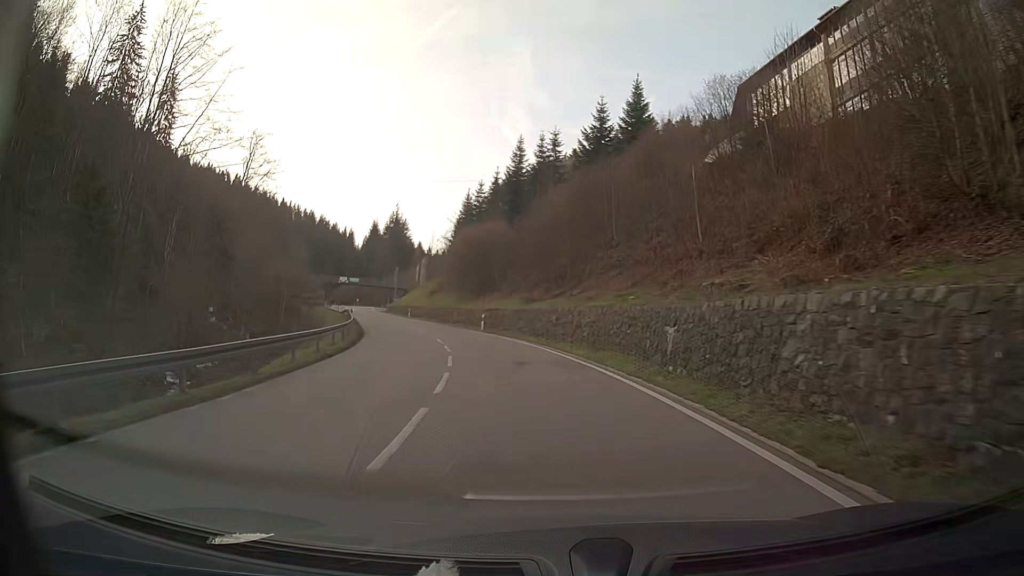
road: secondary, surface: asphalt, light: Day
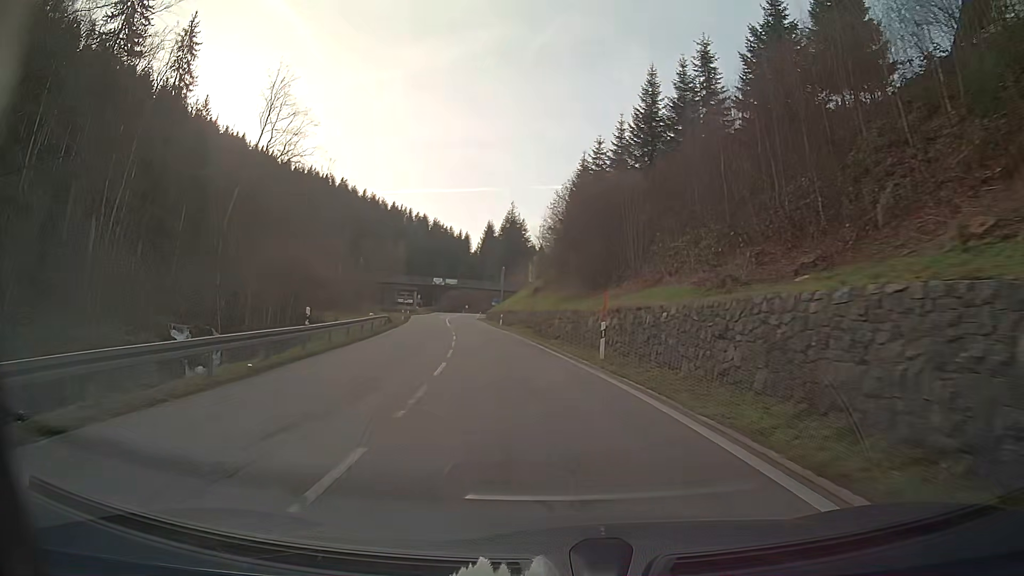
(-2.5, +27.2) m; -11°
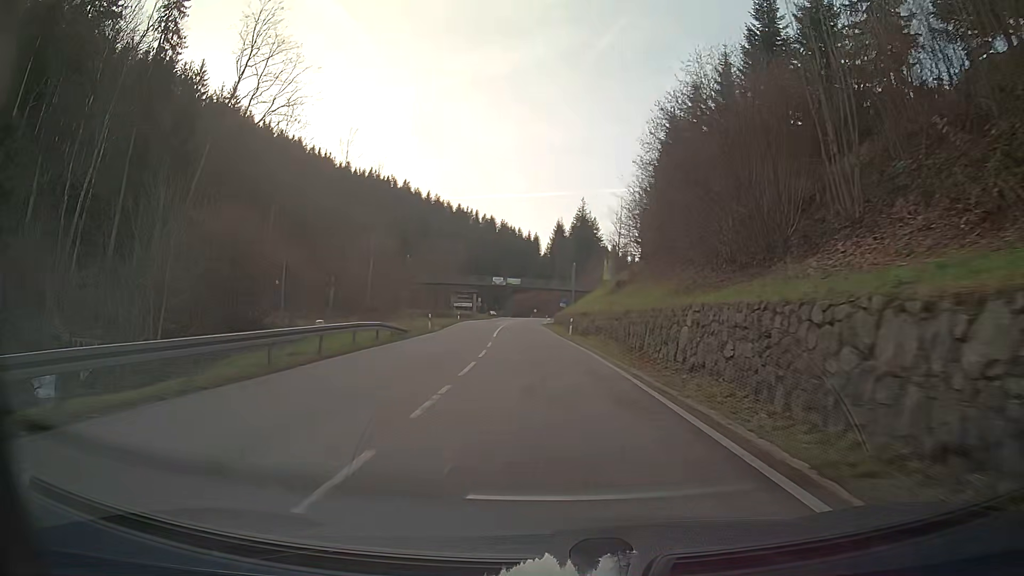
(-0.9, +18.3) m; -5°
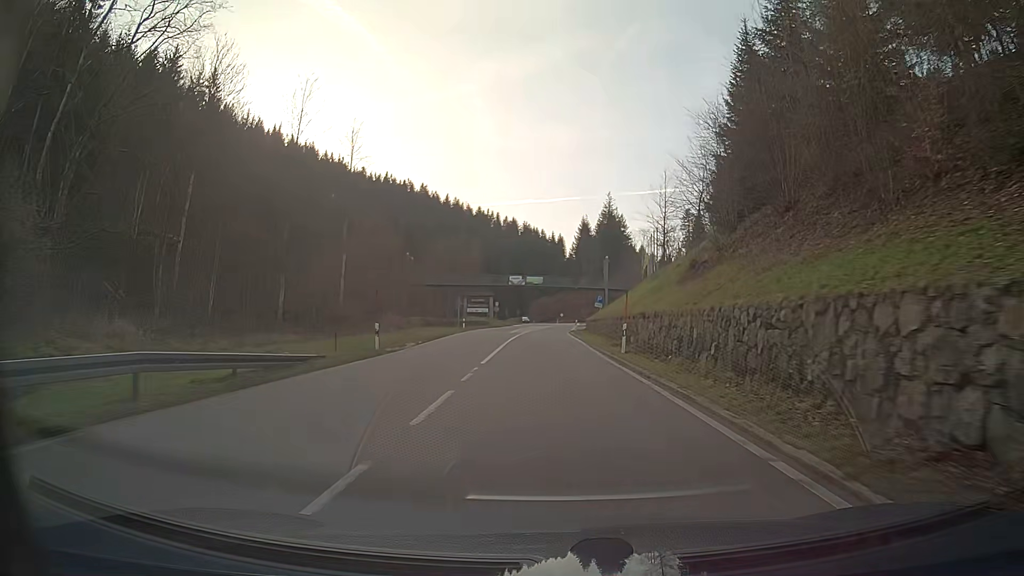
(-0.4, +18.5) m; -2°
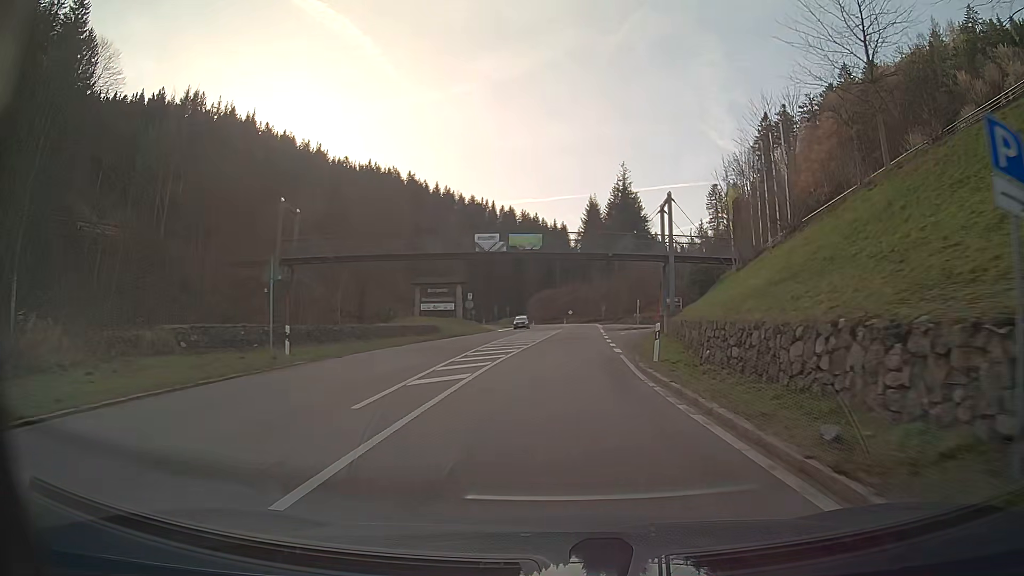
(-0.4, +46.5) m; 0°
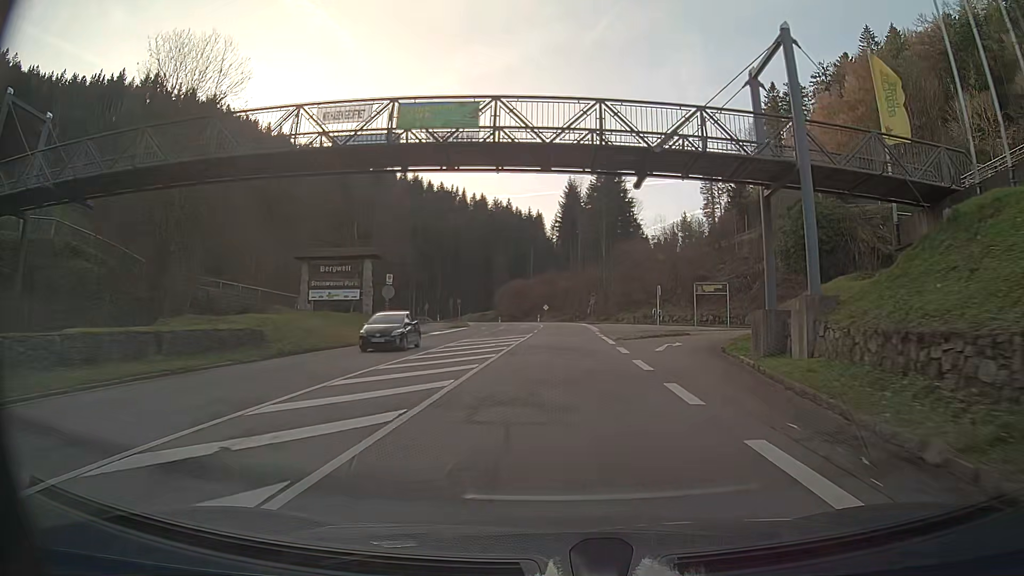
(+0.5, +27.9) m; +2°
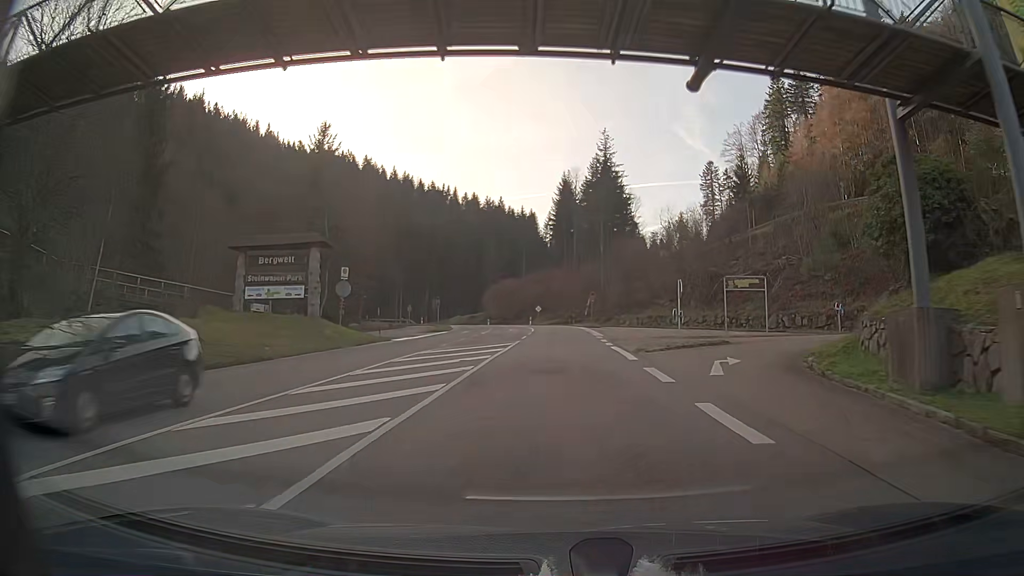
(0.0, +9.3) m; +1°
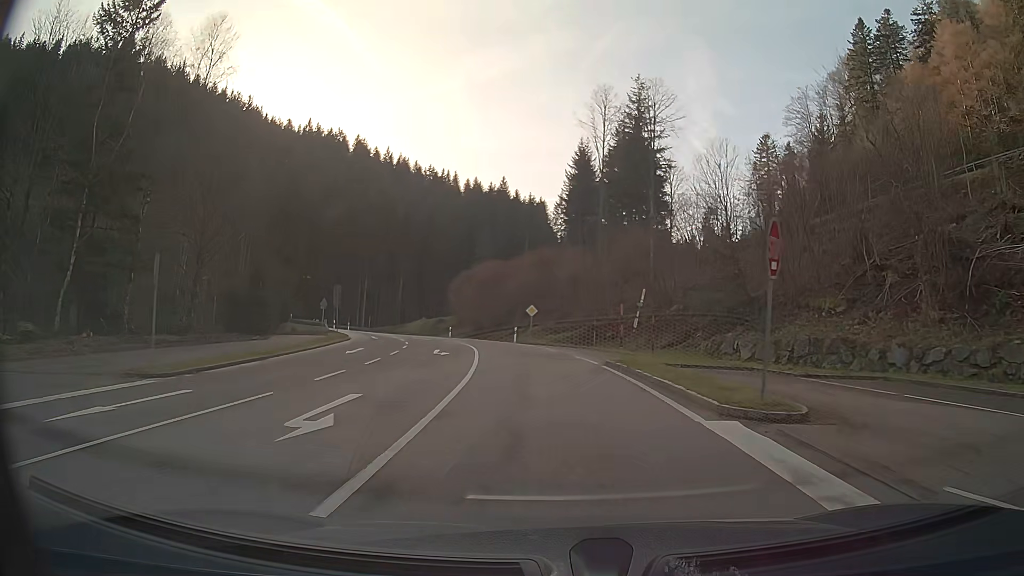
(-0.2, +45.3) m; -2°
